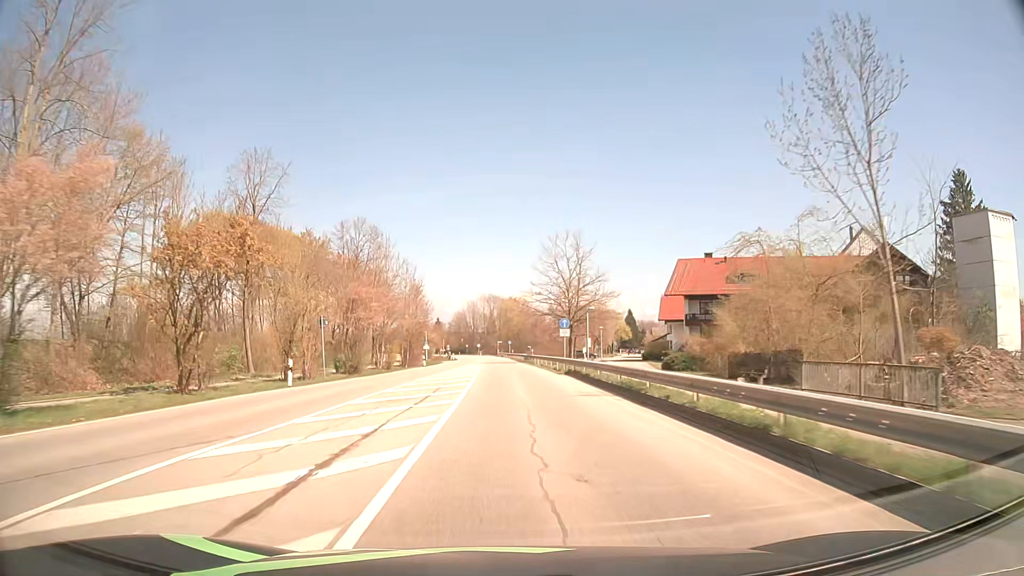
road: secondary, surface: asphalt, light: Day
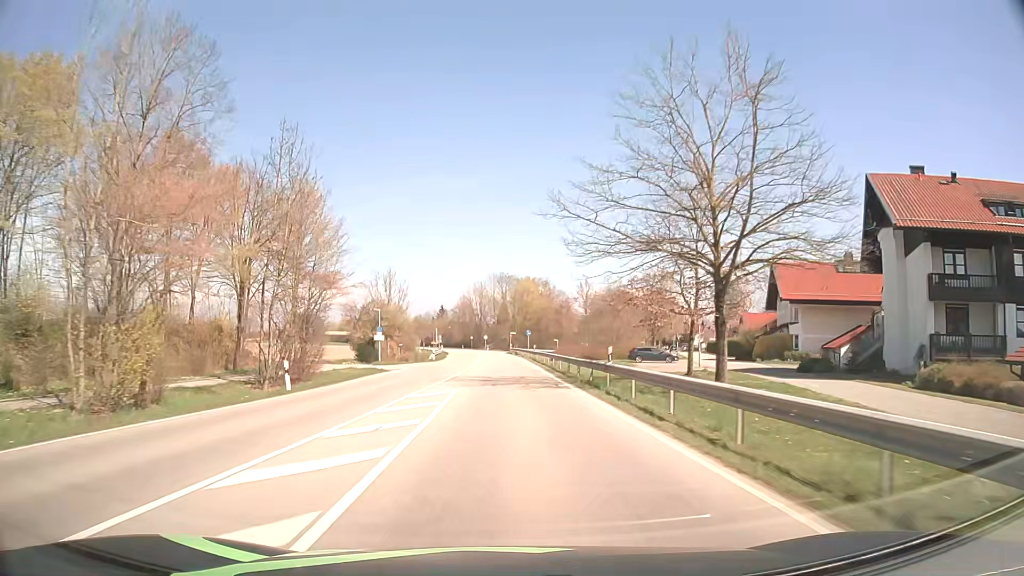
(-0.3, +42.9) m; -1°
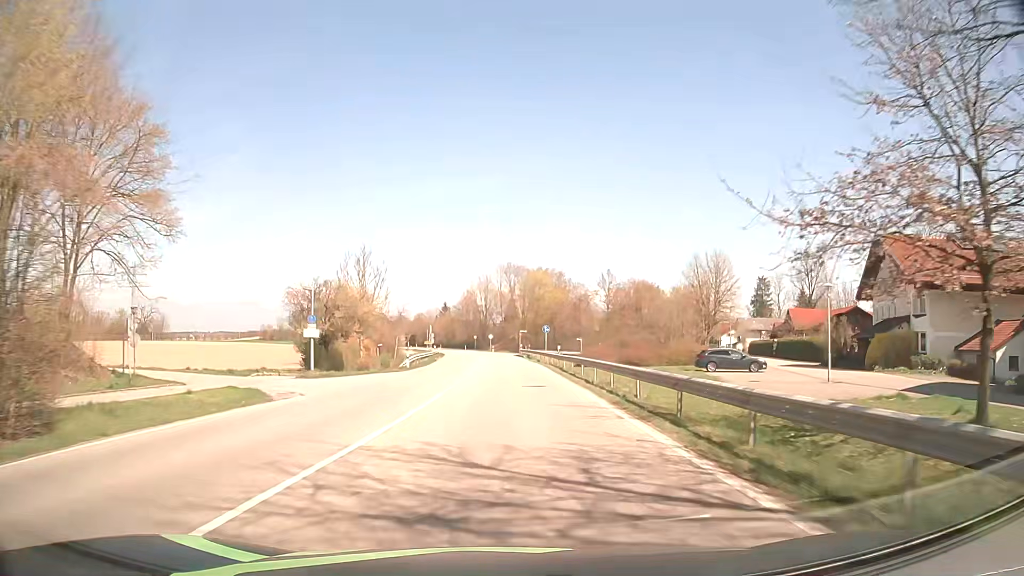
(-0.1, +20.3) m; -1°
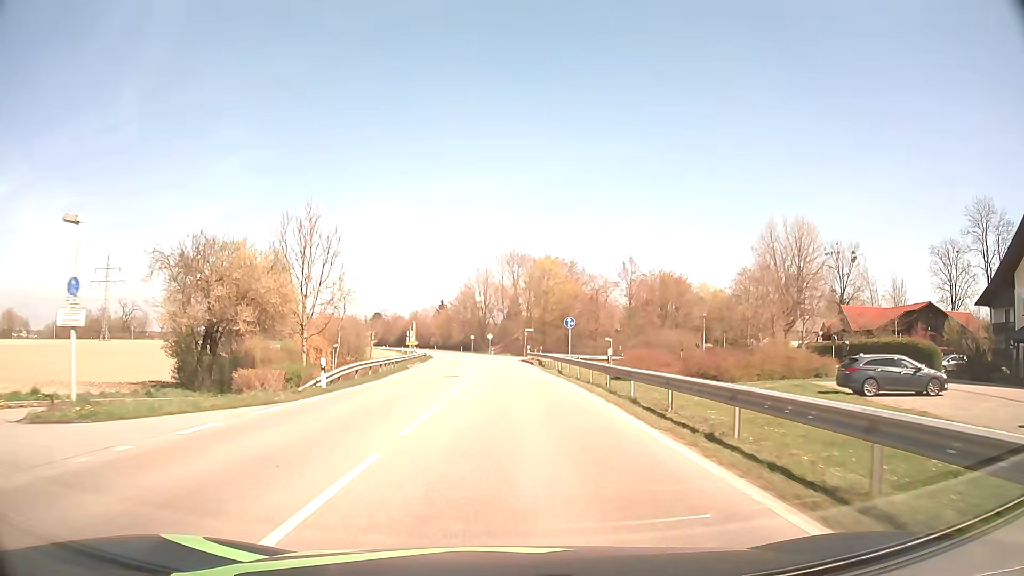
(-0.1, +19.4) m; 0°
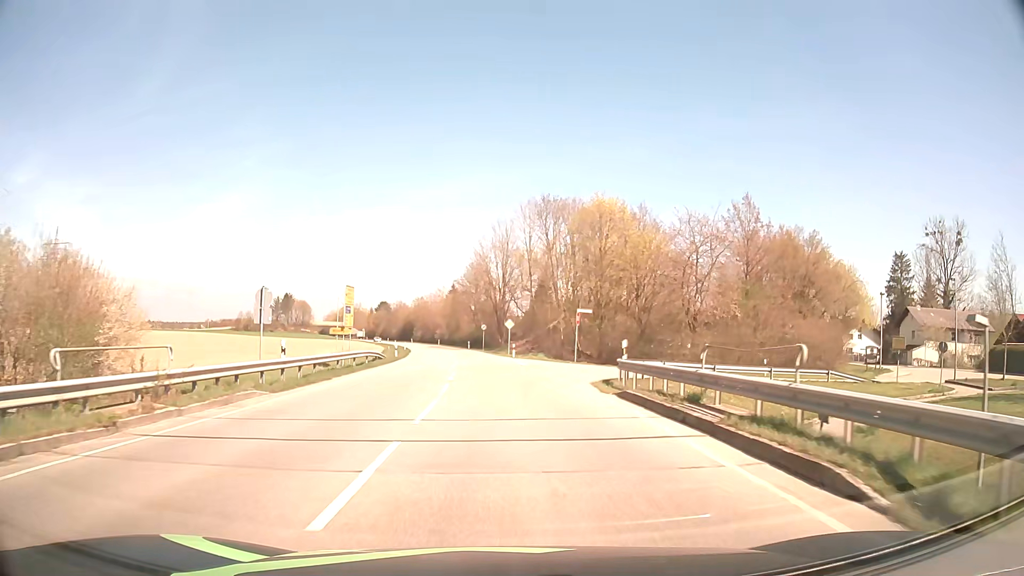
(-0.6, +41.2) m; -2°
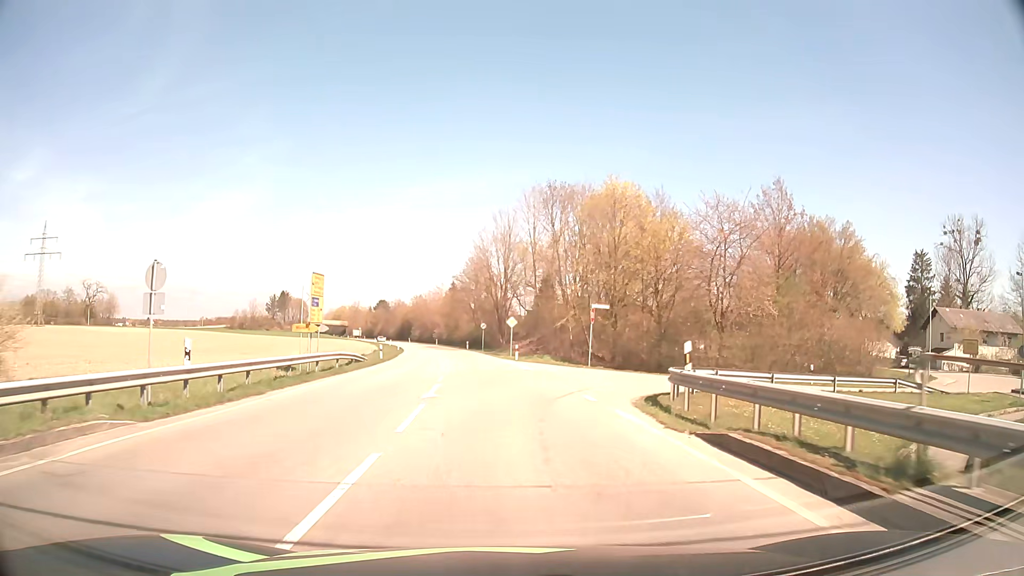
(0.0, +6.7) m; 0°
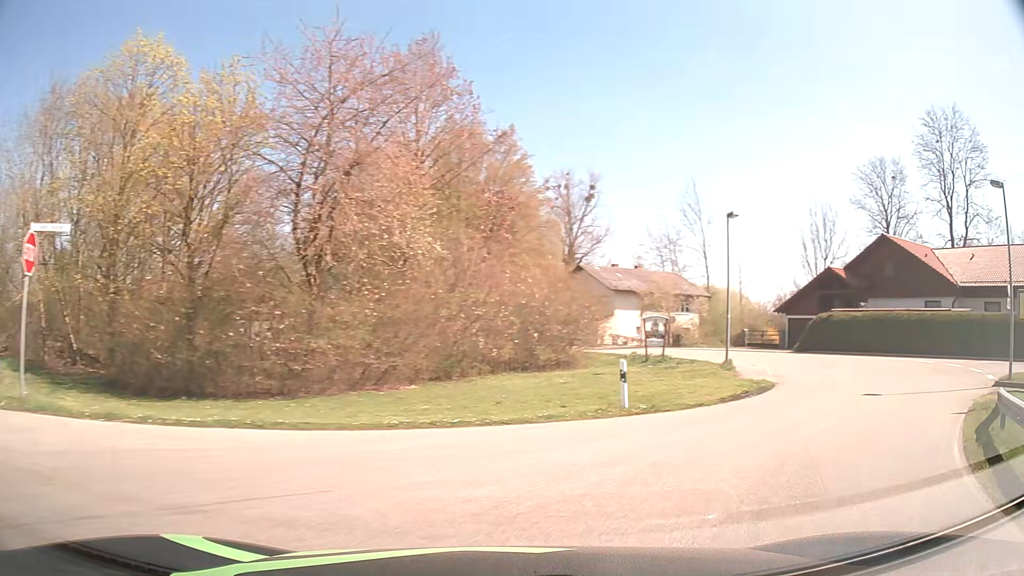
(+4.1, +24.2) m; +38°
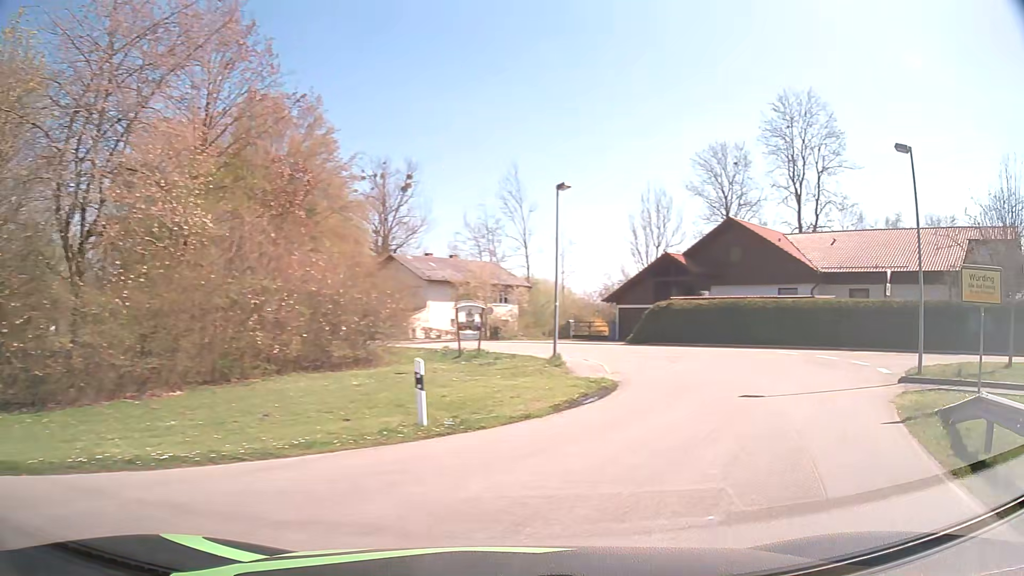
(+0.7, +4.0) m; +17°
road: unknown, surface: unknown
